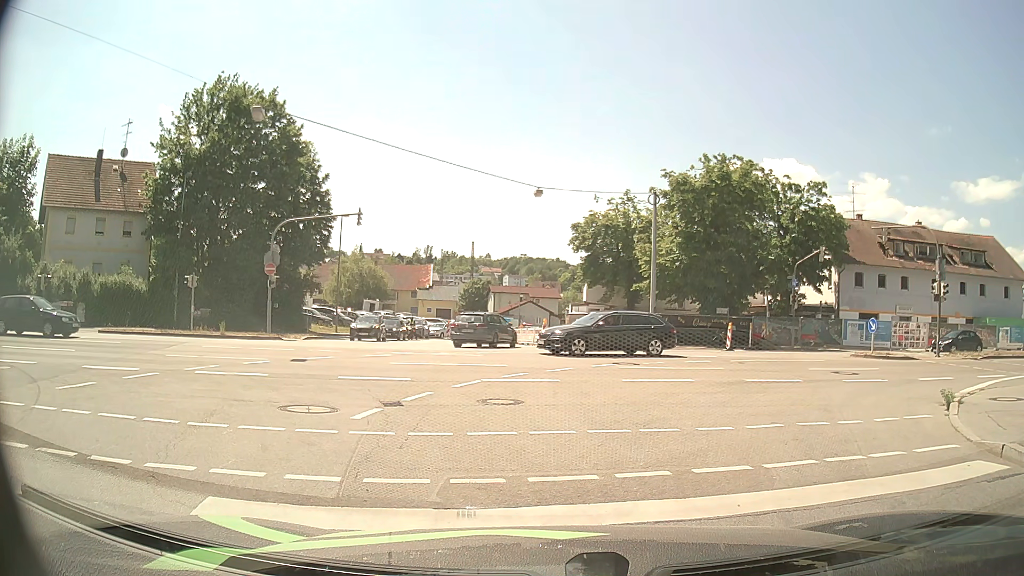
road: unclassified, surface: asphalt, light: Day
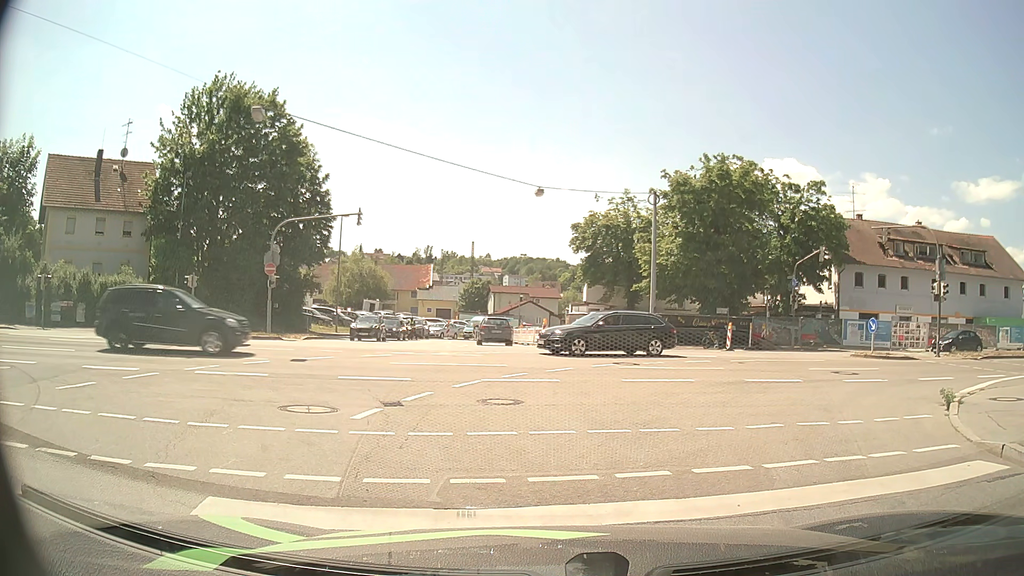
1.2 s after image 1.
(0.0, 0.0) m; 0°
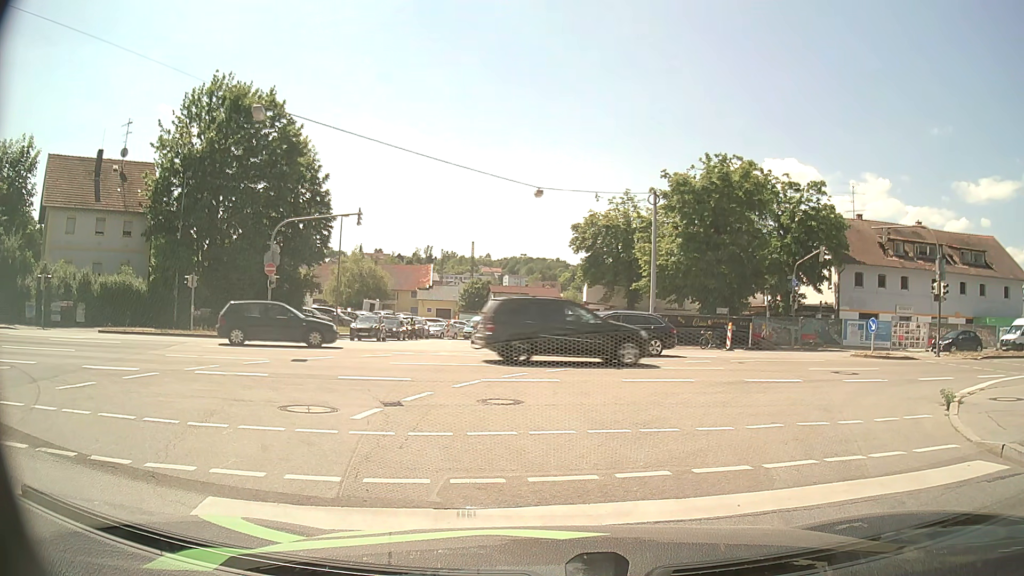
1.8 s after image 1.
(0.0, 0.0) m; 0°
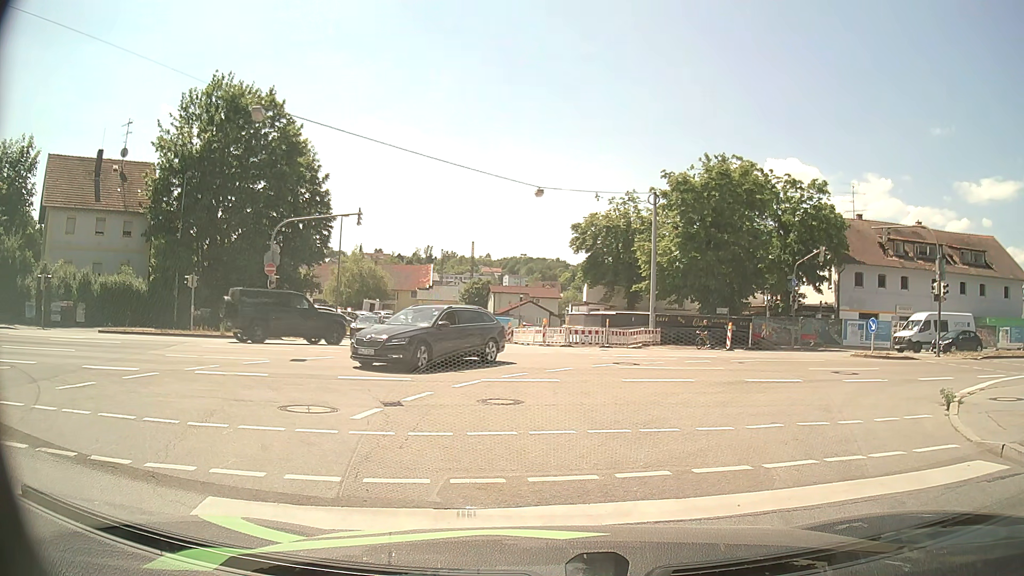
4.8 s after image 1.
(0.0, 0.0) m; 0°
